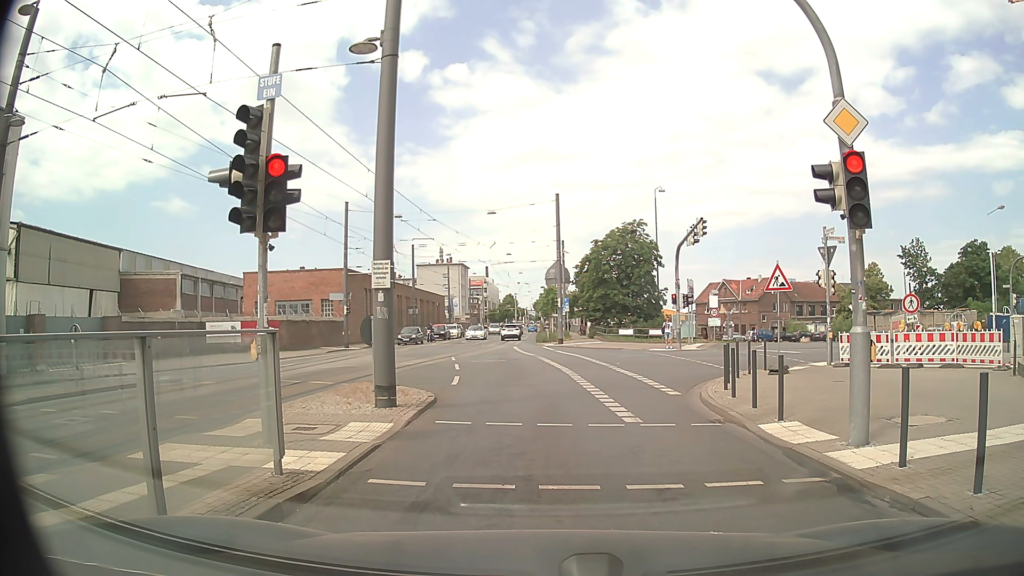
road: secondary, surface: asphalt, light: Day
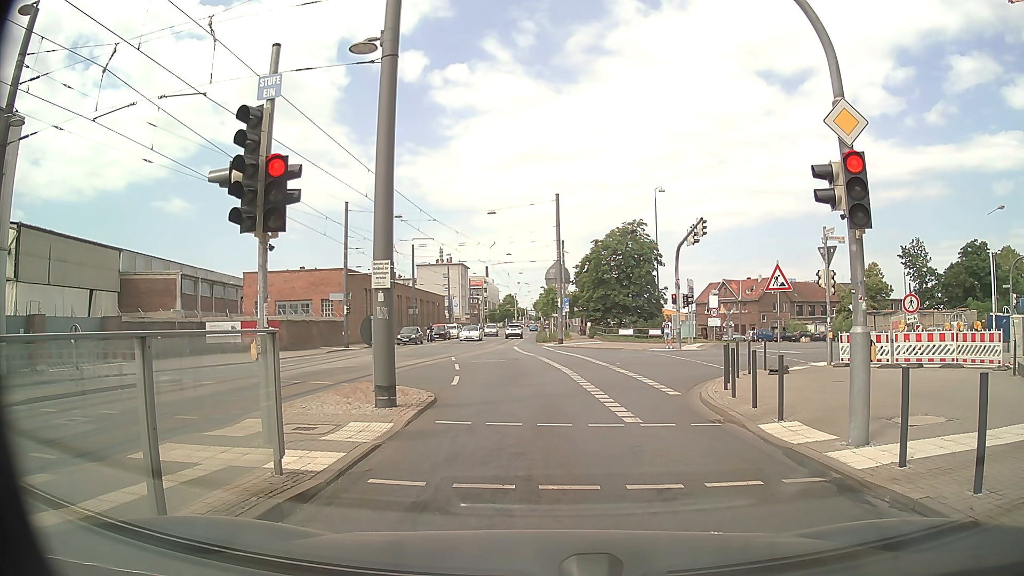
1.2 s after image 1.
(0.0, 0.0) m; 0°
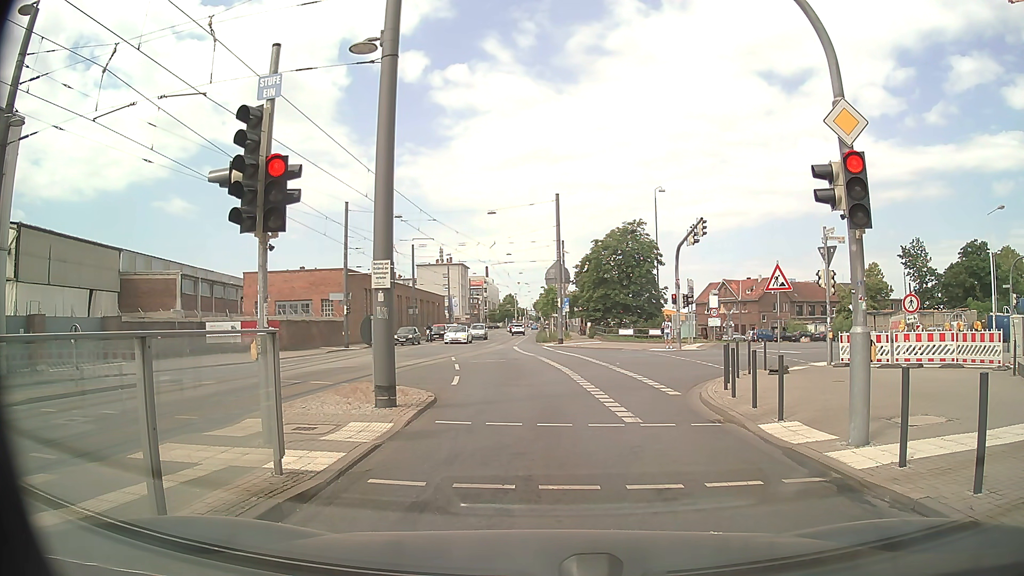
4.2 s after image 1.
(0.0, 0.0) m; 0°
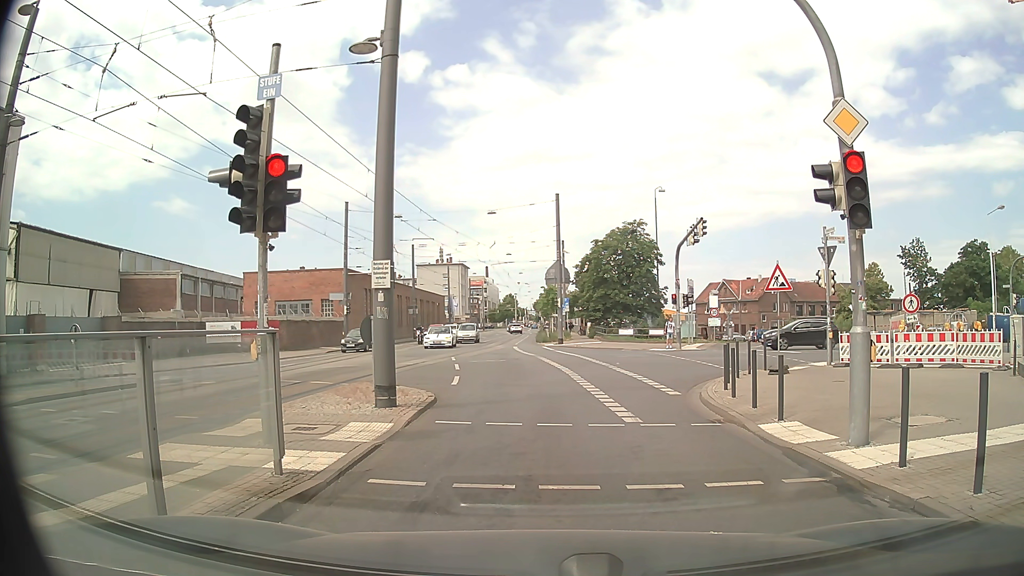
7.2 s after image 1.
(0.0, 0.0) m; 0°
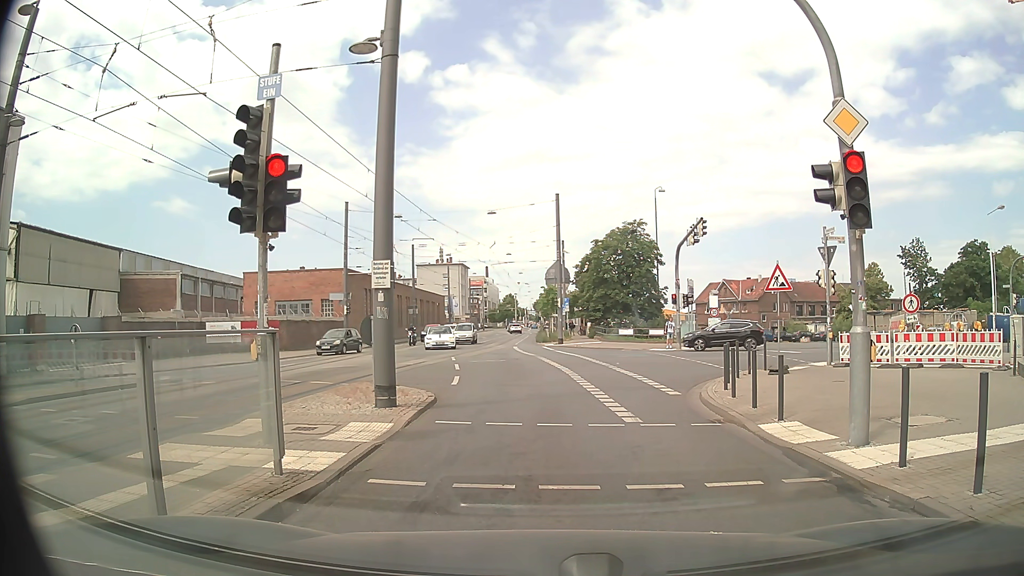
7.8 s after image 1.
(0.0, 0.0) m; 0°
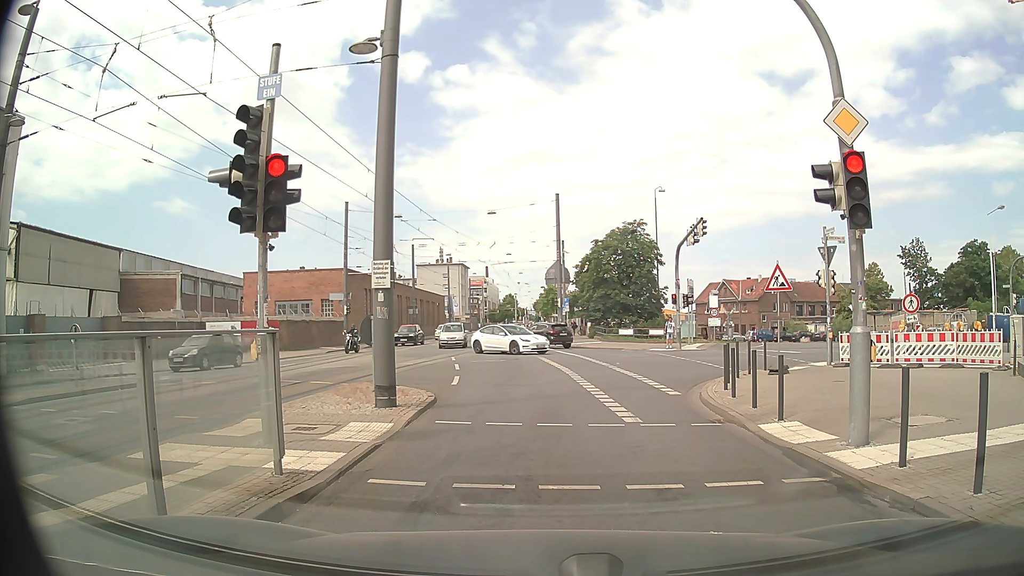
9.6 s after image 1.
(0.0, 0.0) m; 0°
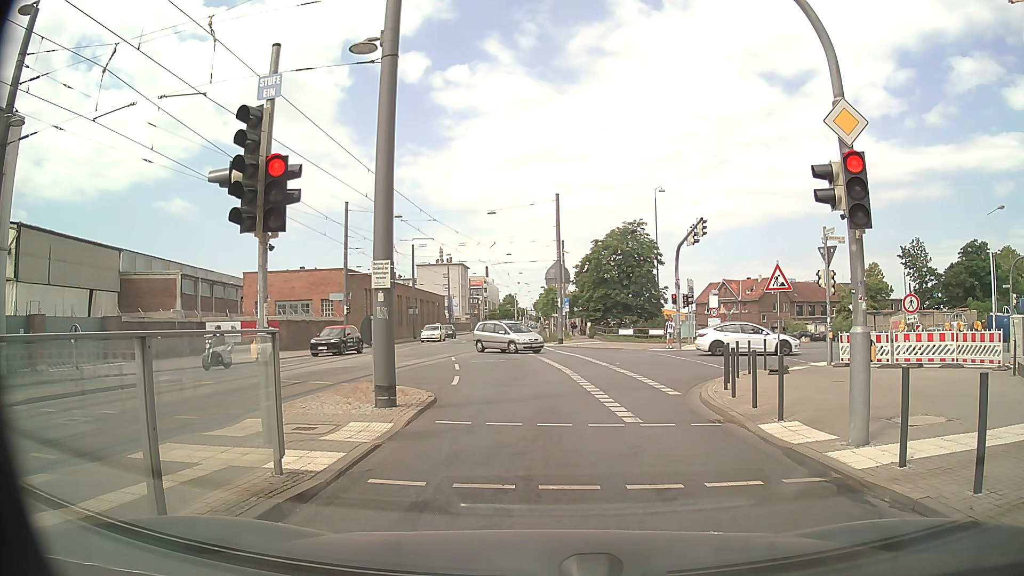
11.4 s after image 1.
(0.0, 0.0) m; 0°
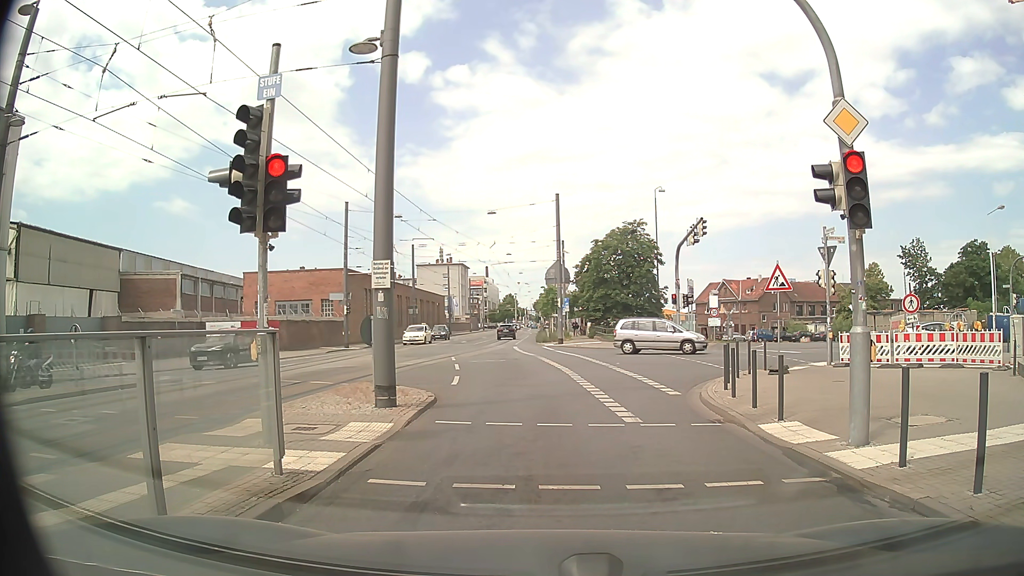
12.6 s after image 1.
(0.0, 0.0) m; 0°
(0, +10) (-1, +20) (-2, +30) (-4, +40) (-5, +50) (-6, +60) (-6, +70) (-6, +80) (-6, +90) (-7, +100) m
